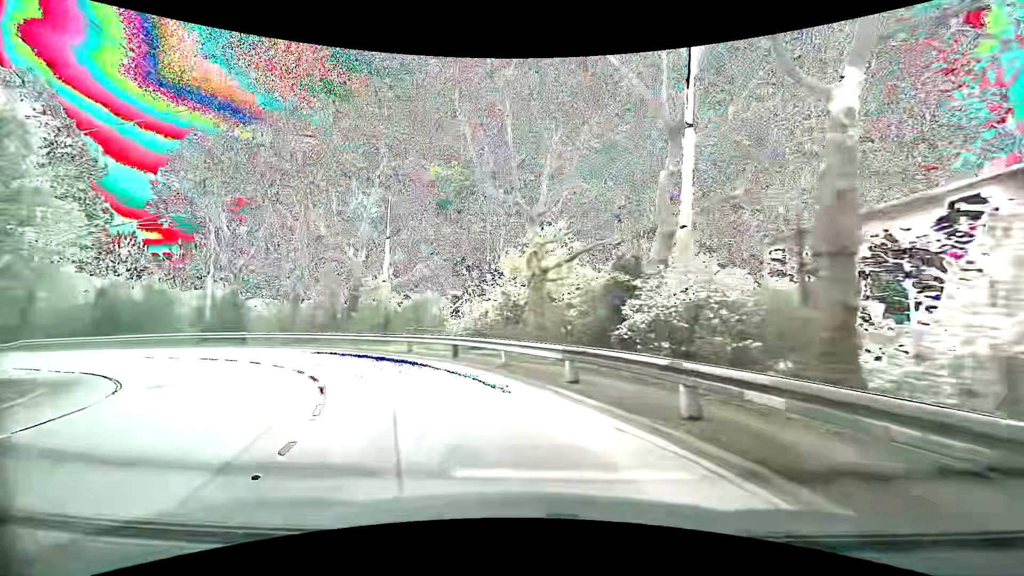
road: secondary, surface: asphalt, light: Day
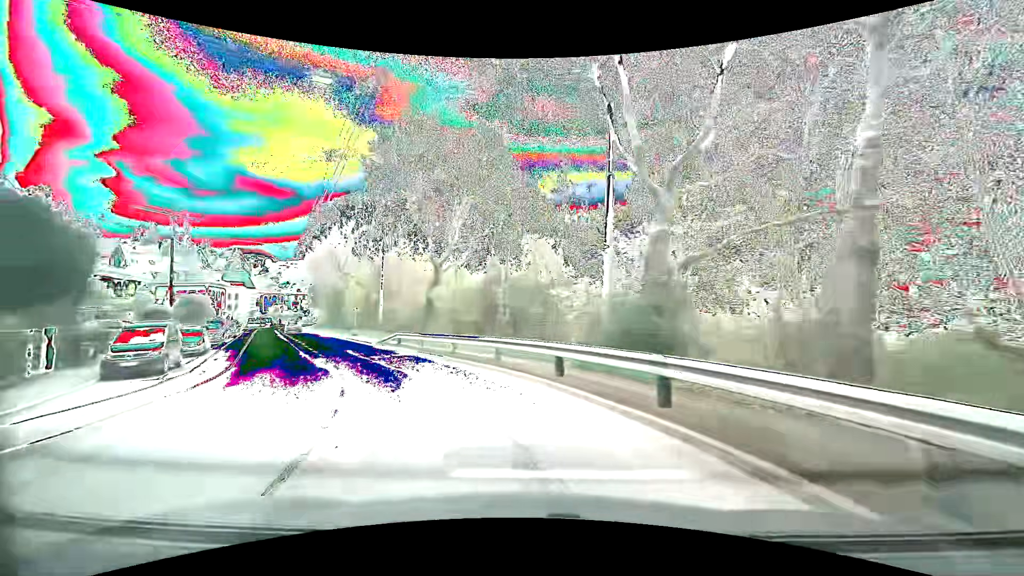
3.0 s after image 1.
(-11.9, +24.9) m; -52°
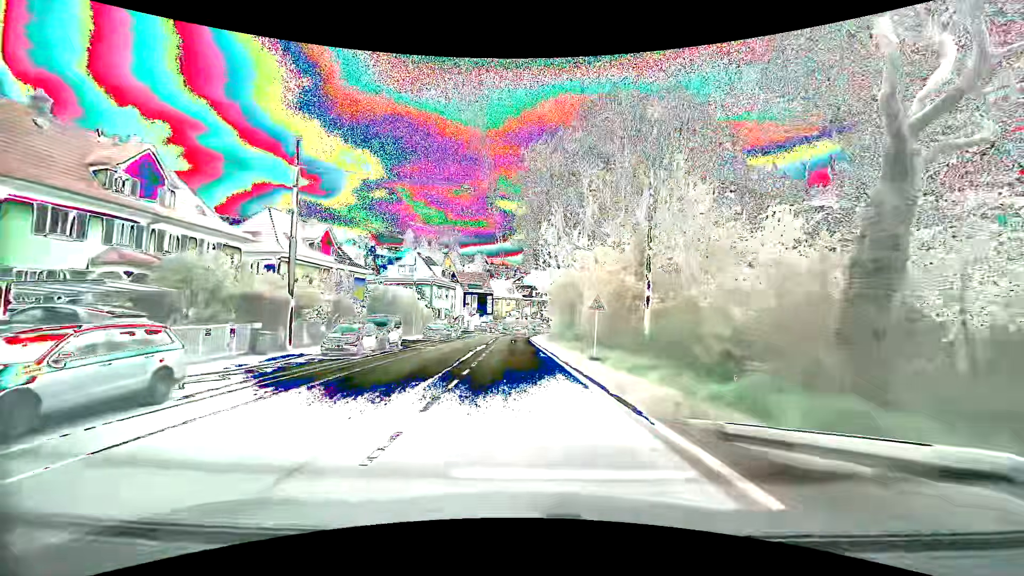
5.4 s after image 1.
(-6.9, +22.7) m; -28°
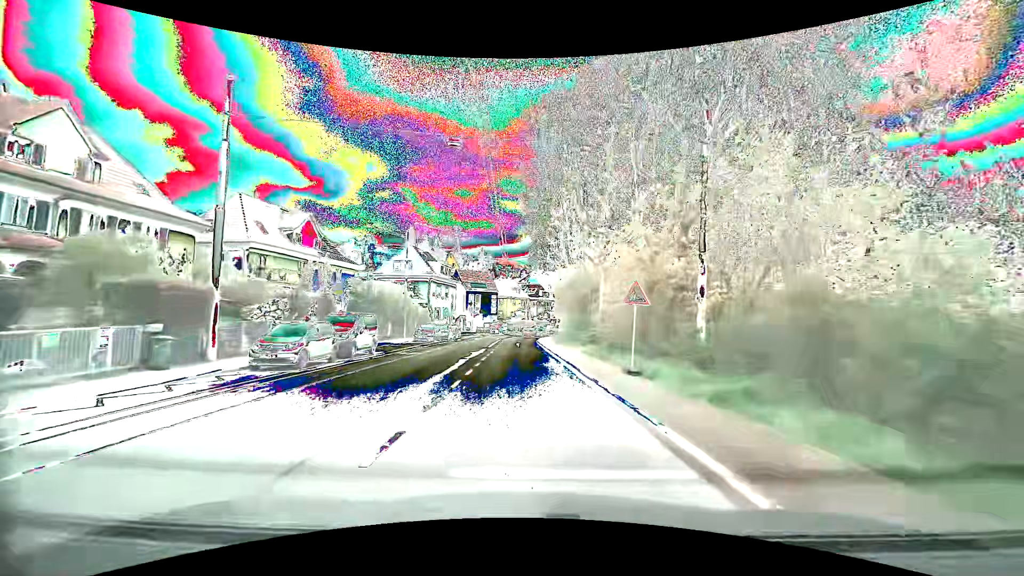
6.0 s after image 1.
(-0.1, +6.1) m; -1°
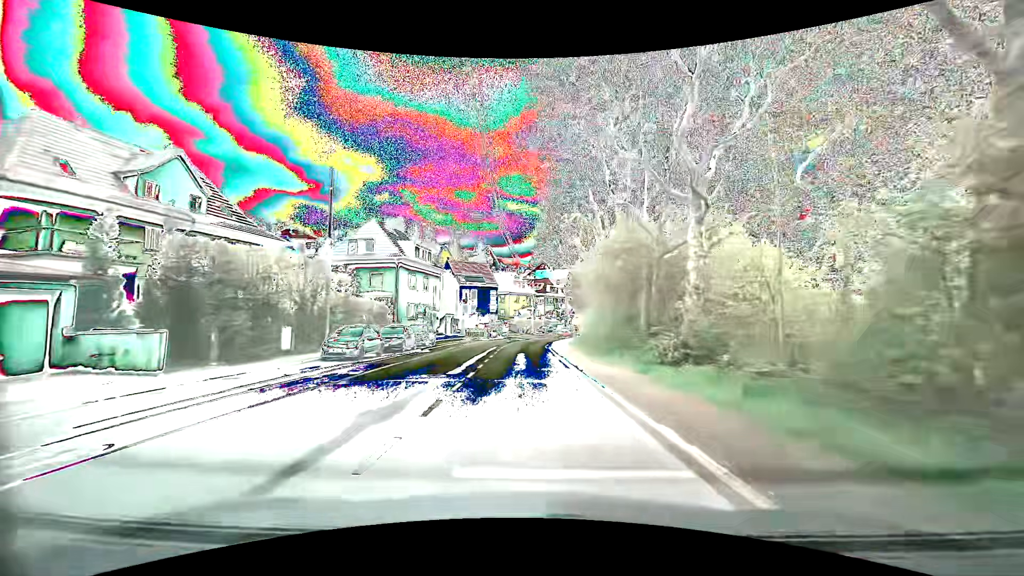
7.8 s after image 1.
(-0.1, +18.5) m; 0°
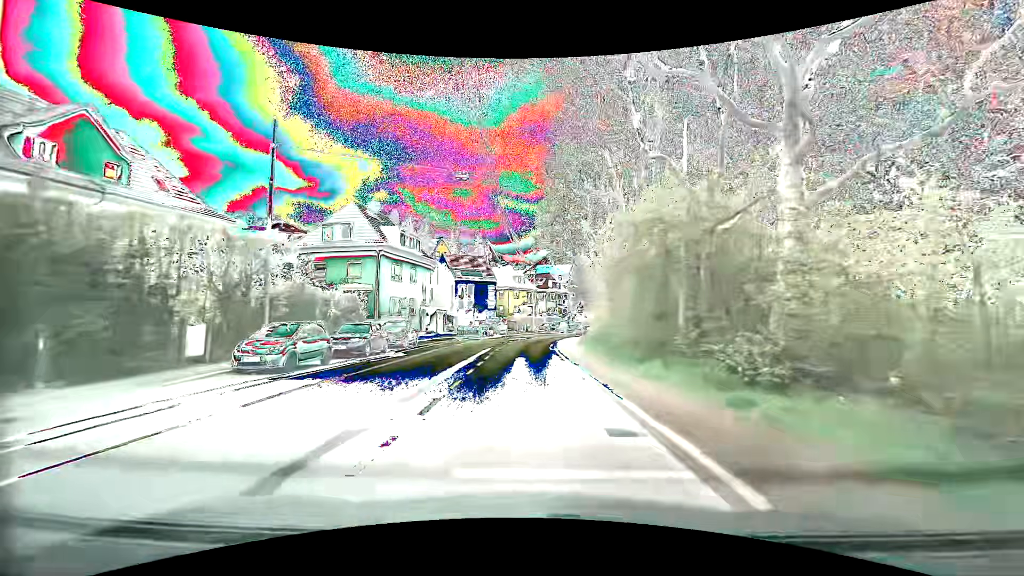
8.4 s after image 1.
(0.0, +6.2) m; 0°
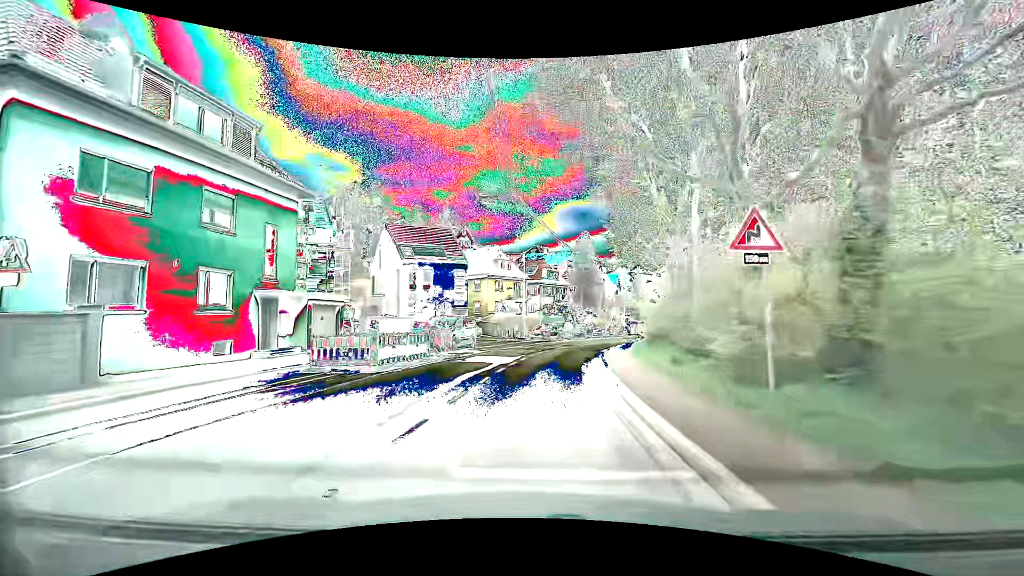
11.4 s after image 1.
(-0.1, +29.0) m; +1°
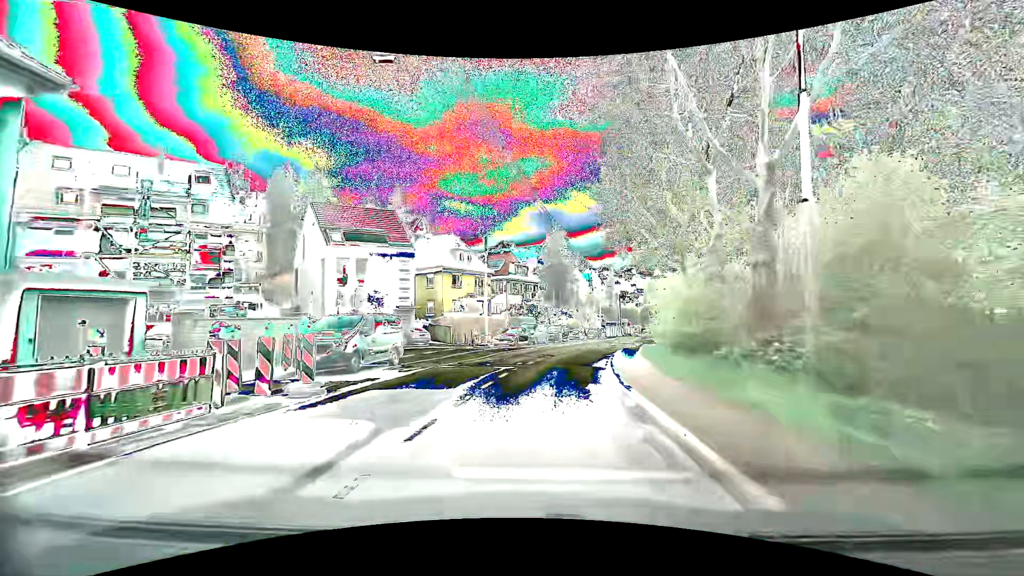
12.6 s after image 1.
(+0.2, +11.5) m; +2°
